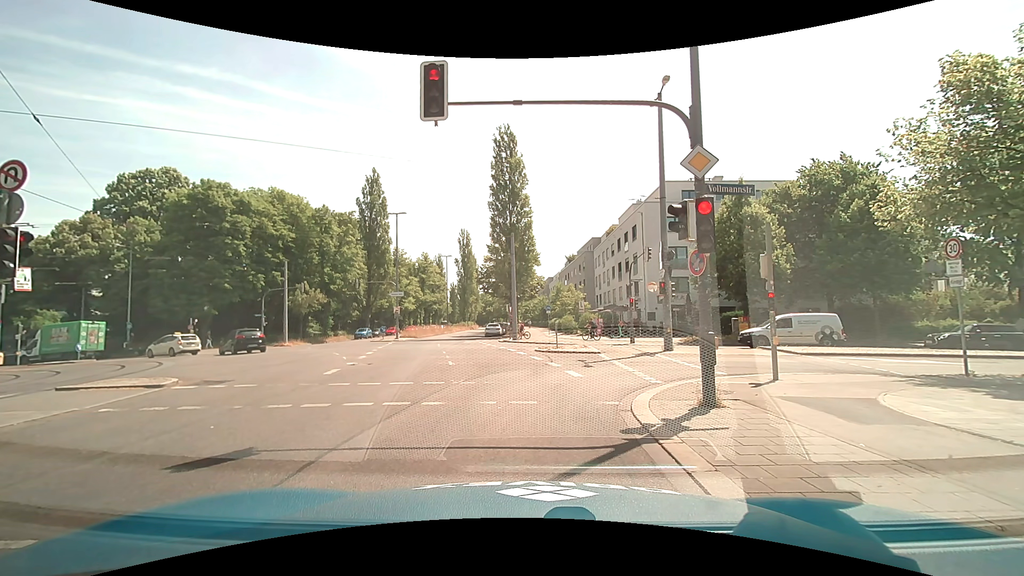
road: secondary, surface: asphalt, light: Day
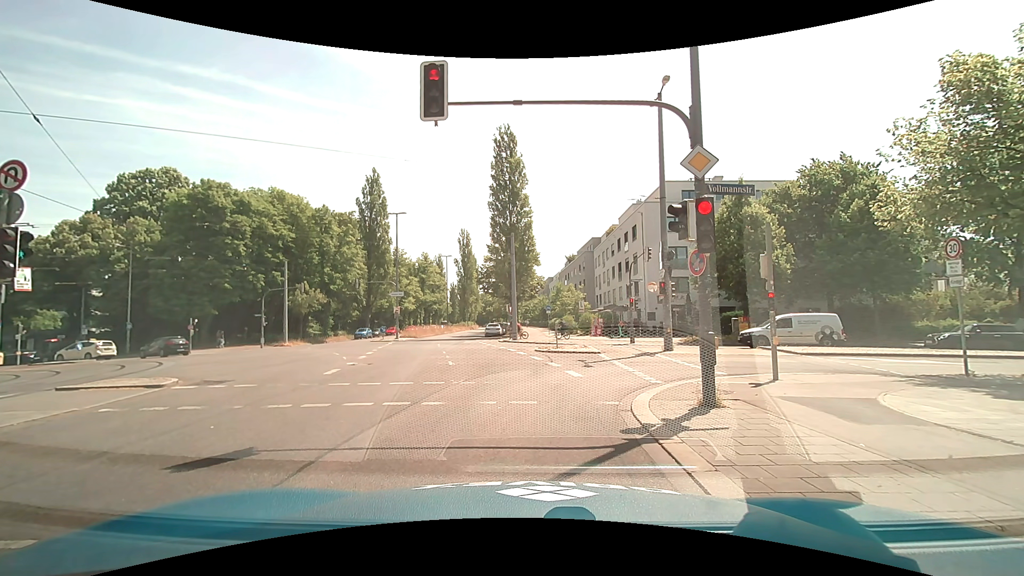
(0.0, 0.0) m; 0°
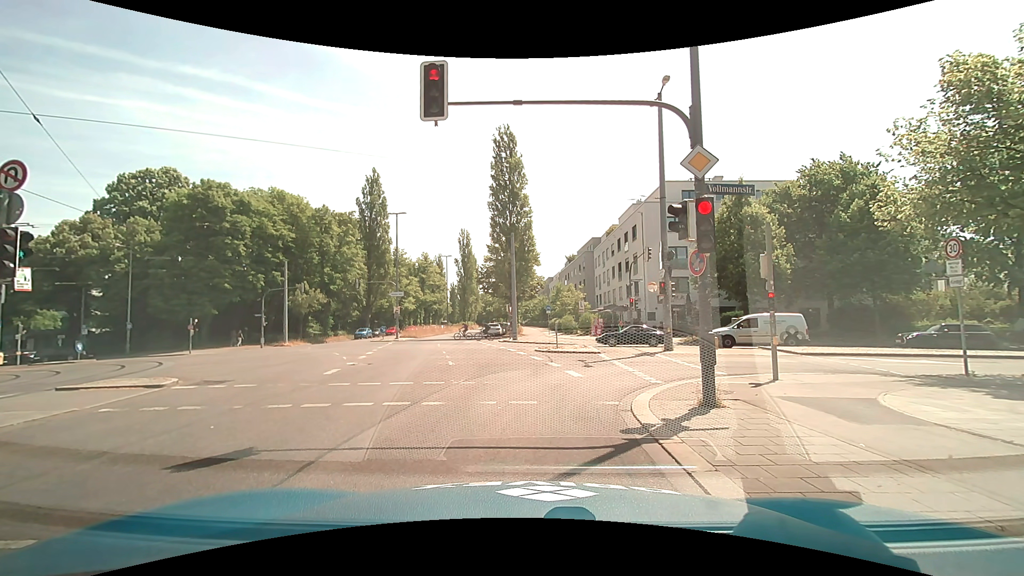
(0.0, 0.0) m; 0°
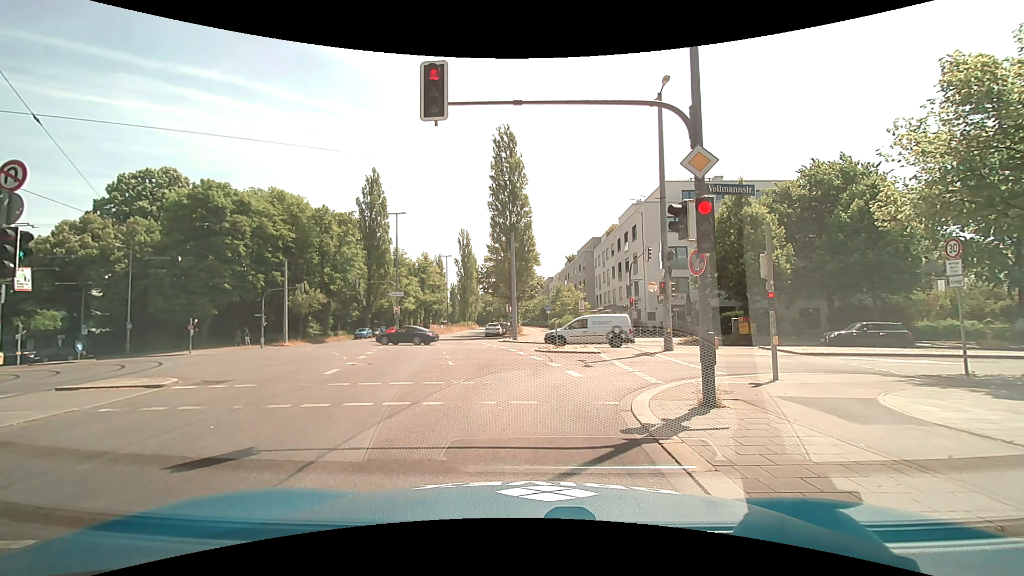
(0.0, 0.0) m; 0°
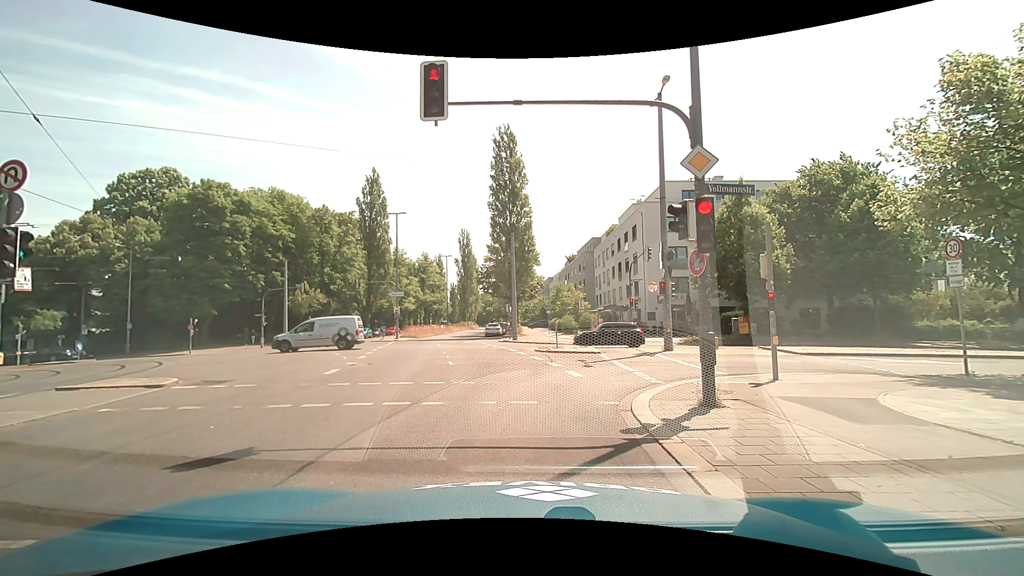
(0.0, 0.0) m; 0°
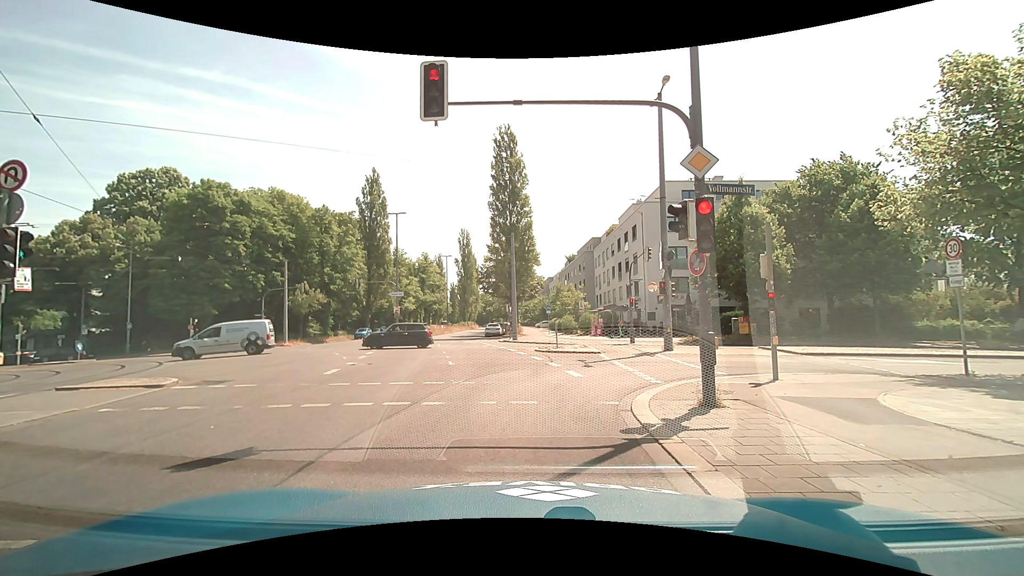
(0.0, 0.0) m; 0°
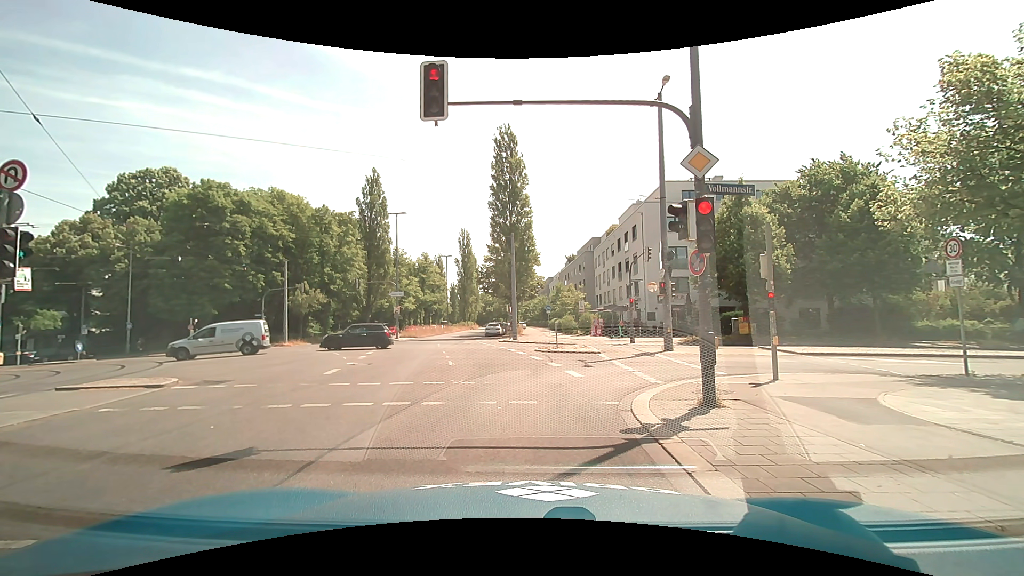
(0.0, 0.0) m; 0°
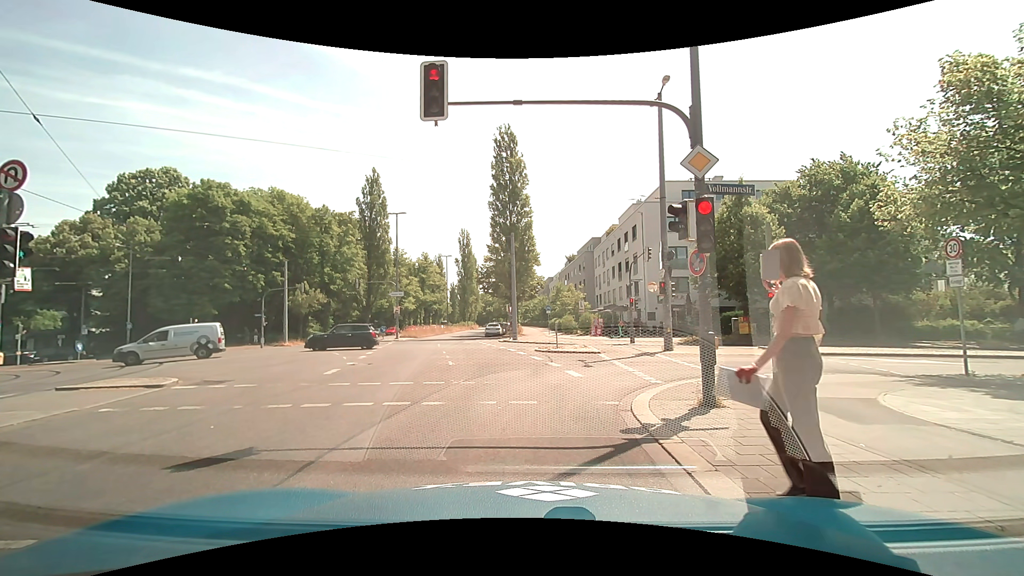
(0.0, 0.0) m; 0°
(0, +10) (-1, +20) (-2, +30) (-4, +40) (-5, +50) (-5, +60) (-5, +70) (-5, +80) (-5, +90) (-5, +100) m
